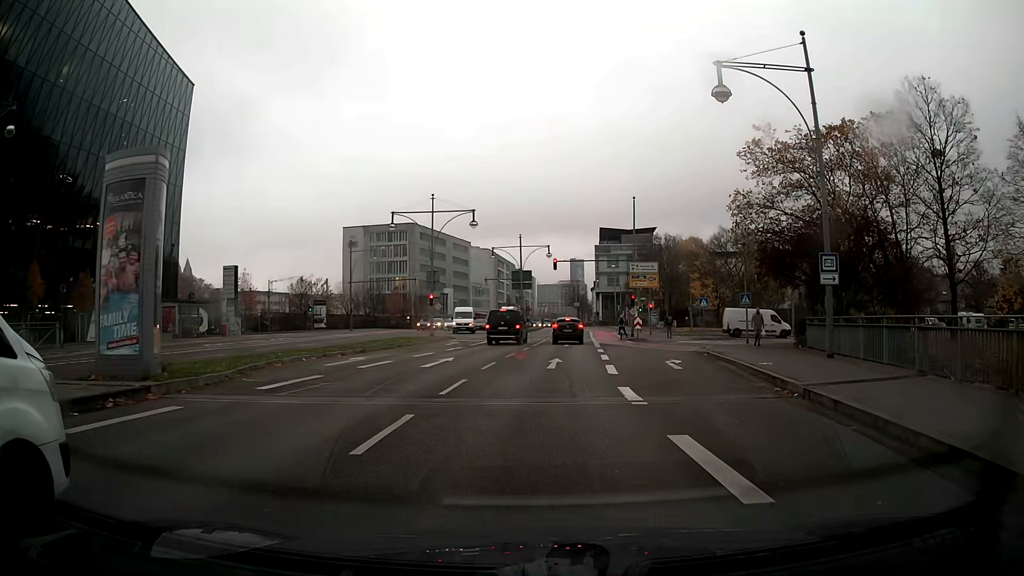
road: primary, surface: asphalt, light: Day
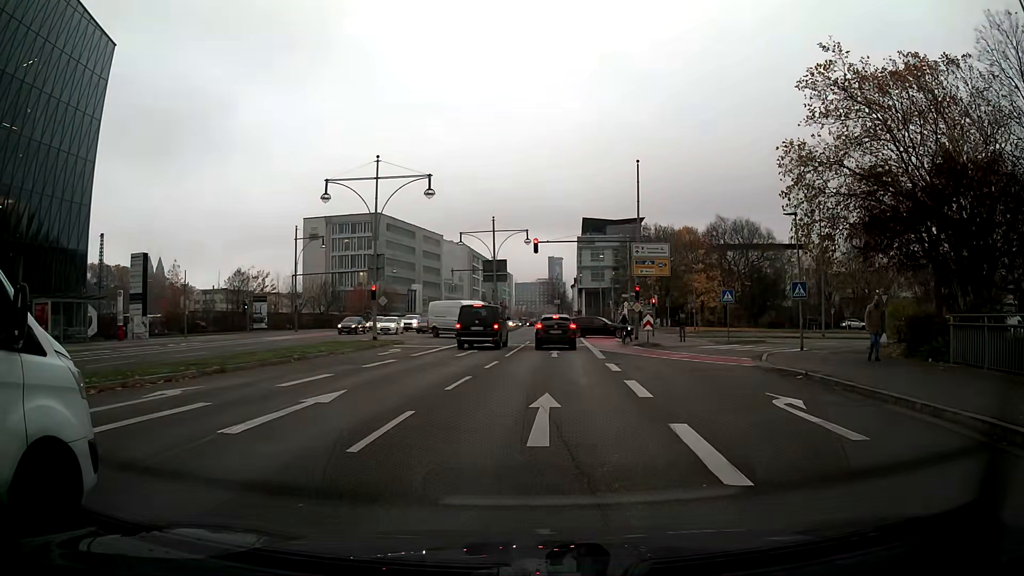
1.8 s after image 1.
(+0.2, +11.6) m; +2°
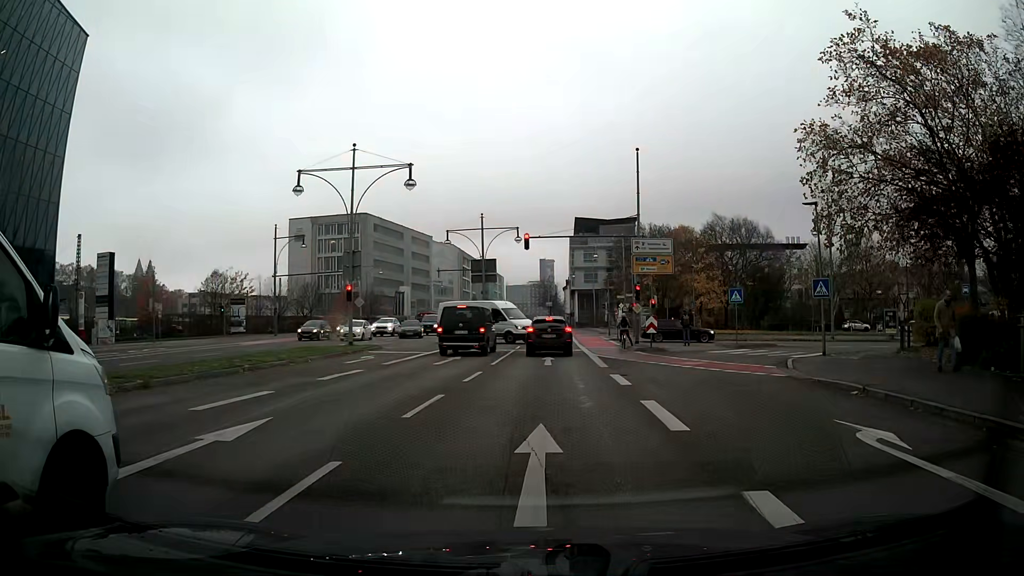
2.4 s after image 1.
(0.0, +3.3) m; 0°
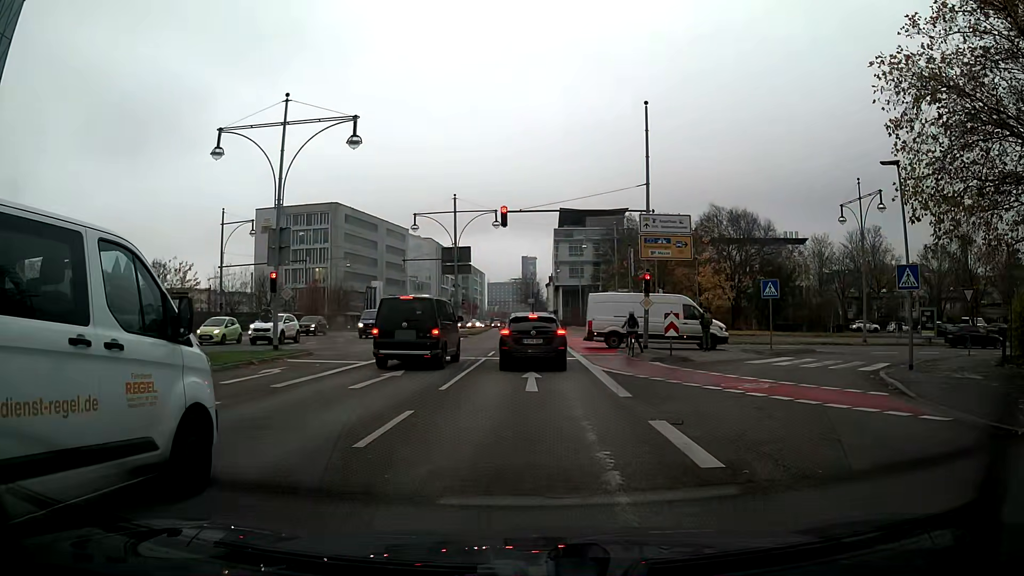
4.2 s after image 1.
(+0.1, +7.9) m; +2°
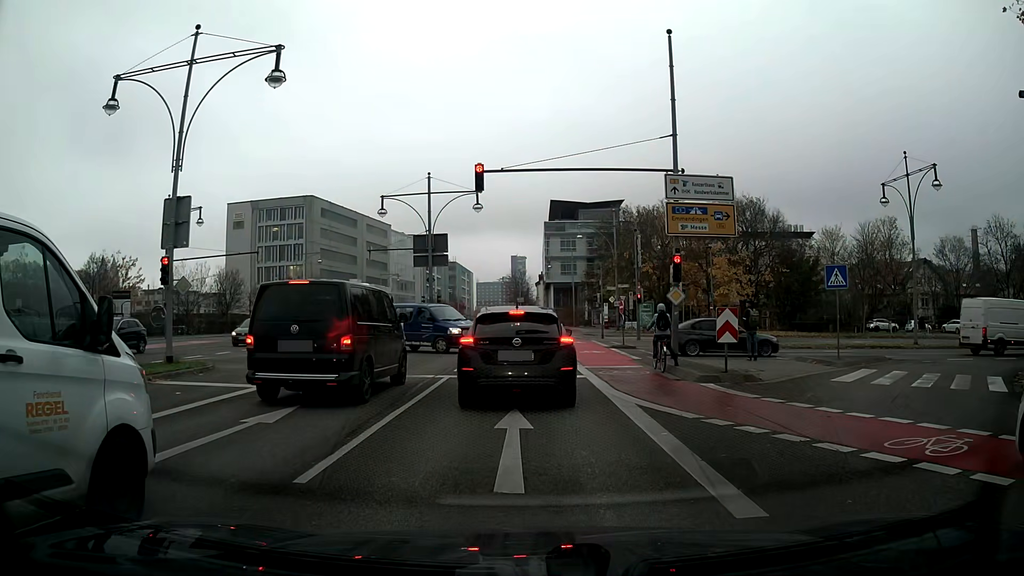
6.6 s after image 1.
(0.0, +7.5) m; 0°
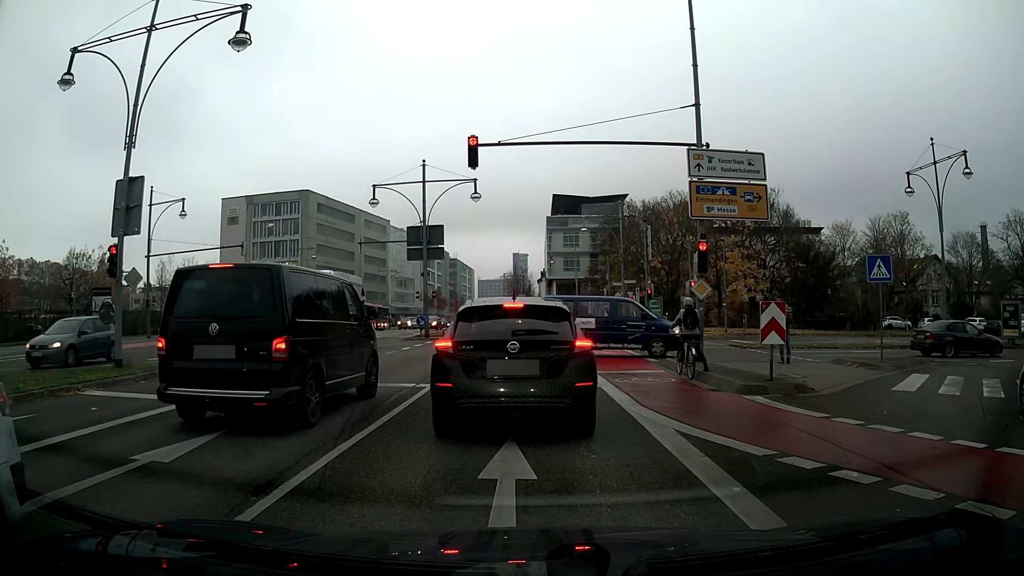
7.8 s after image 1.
(0.0, +2.7) m; +1°
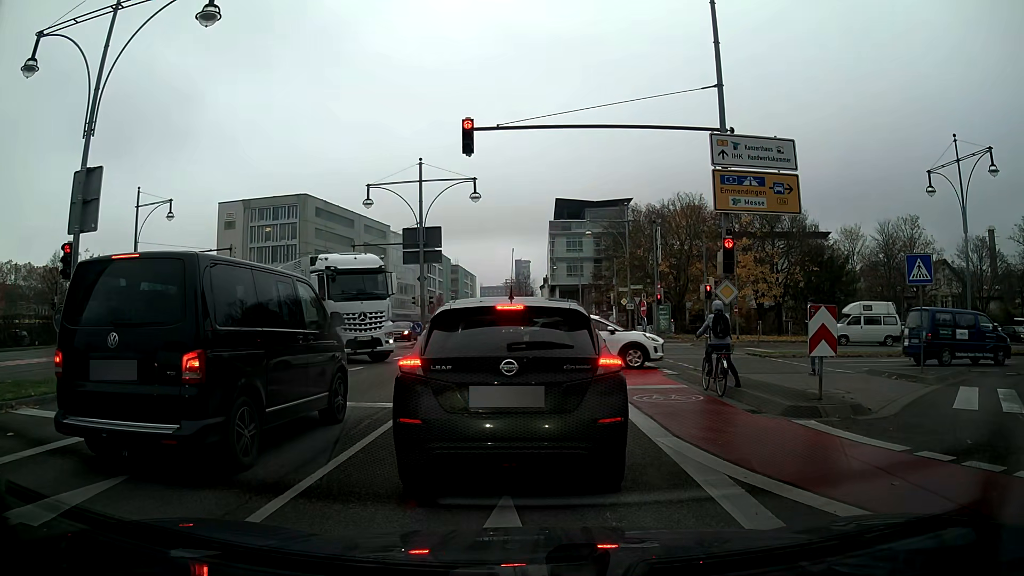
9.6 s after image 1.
(0.0, +2.0) m; 0°
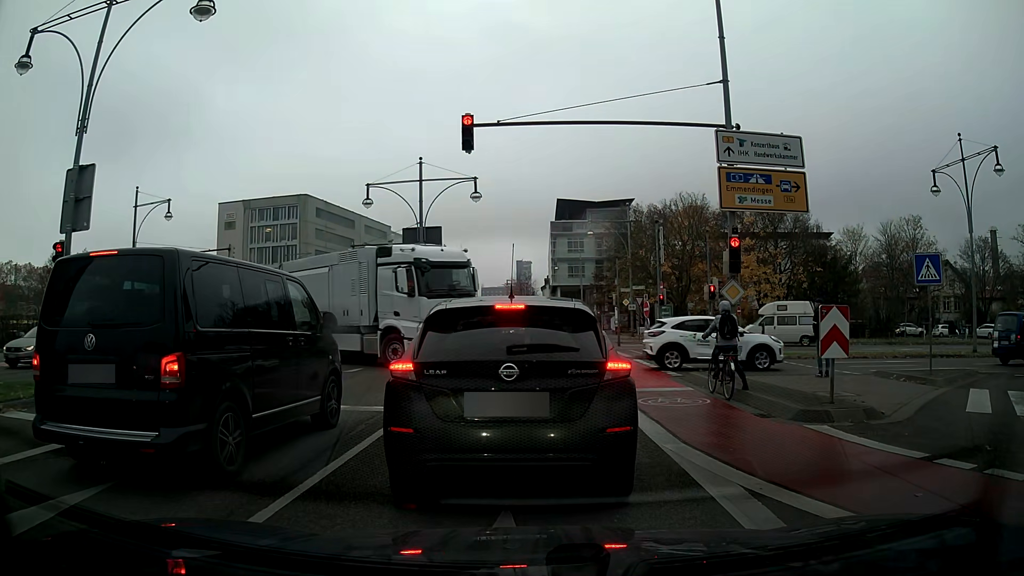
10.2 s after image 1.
(0.0, +0.4) m; 0°
(0, +10) (0, +20) (-1, +30) (-1, +40) (-1, +50) (-1, +60) (-2, +70) (-3, +80) (-4, +90) (-4, +100) m
